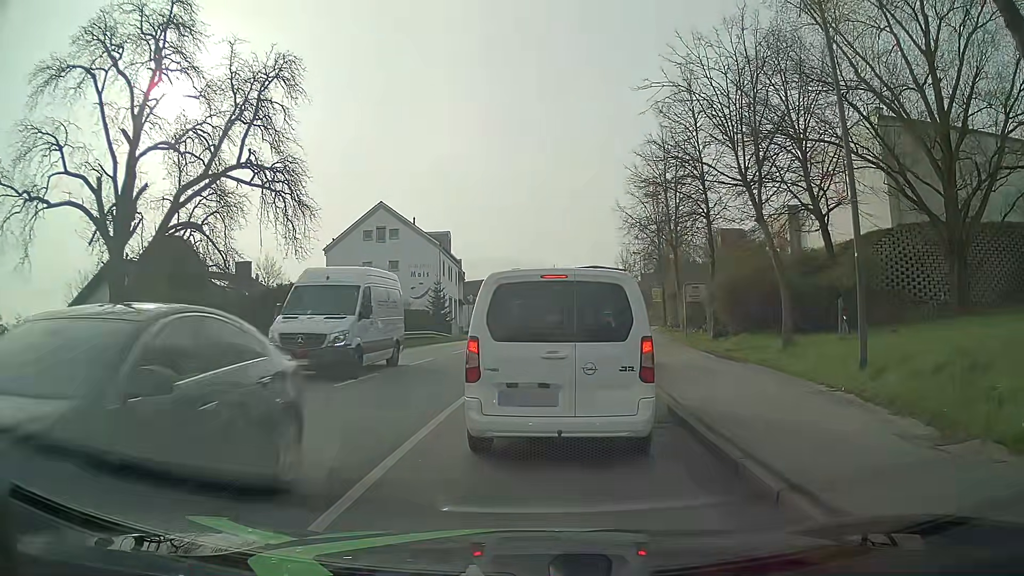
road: tertiary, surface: asphalt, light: Day
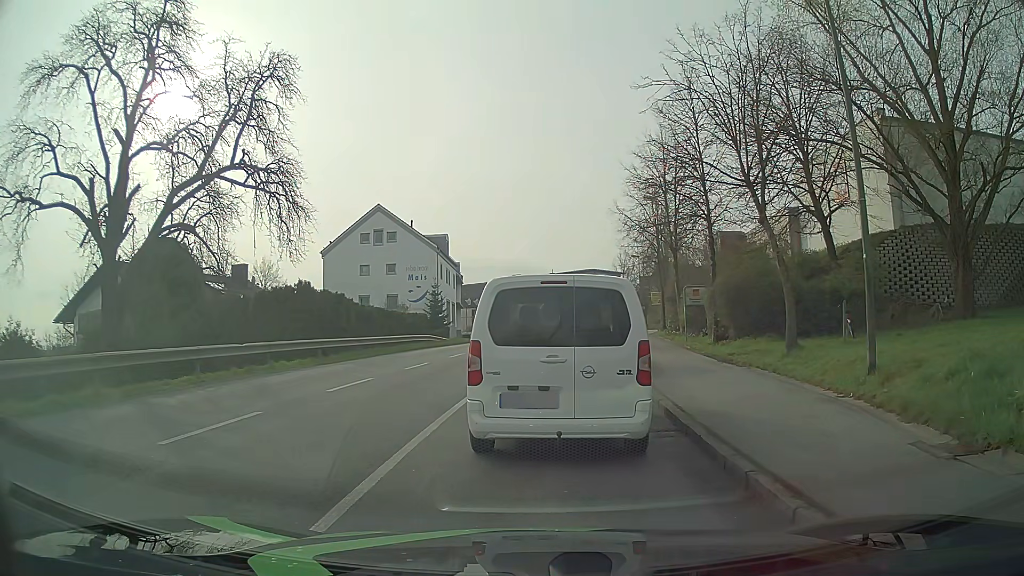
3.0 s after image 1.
(0.0, +0.4) m; 0°
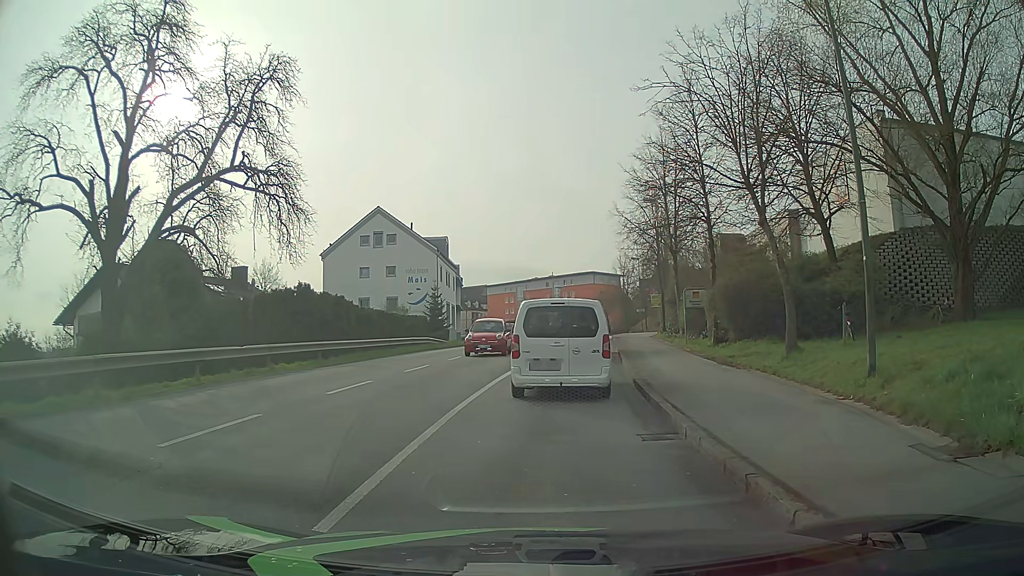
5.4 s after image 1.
(0.0, 0.0) m; 0°
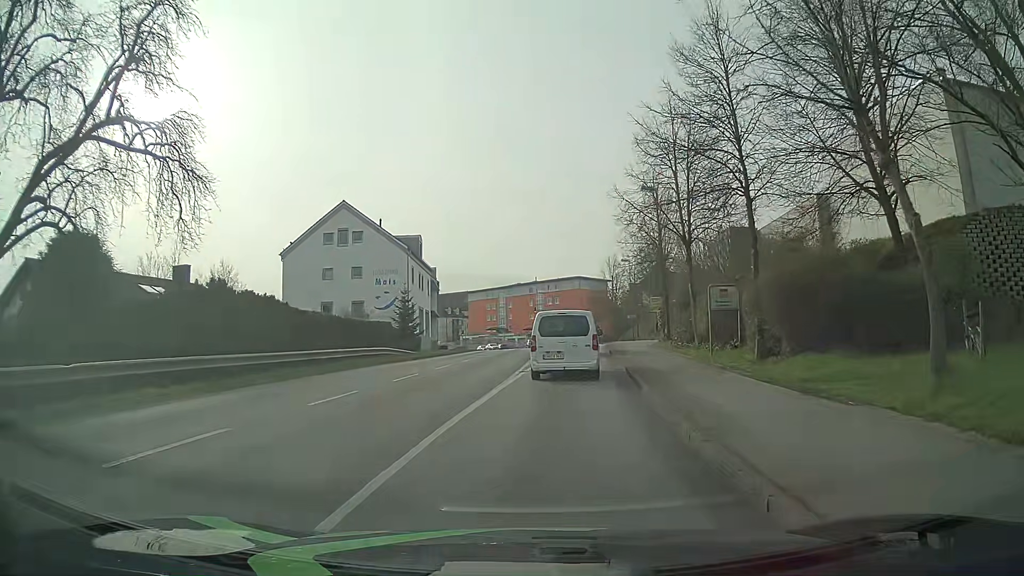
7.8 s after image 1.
(+0.3, +7.5) m; +4°
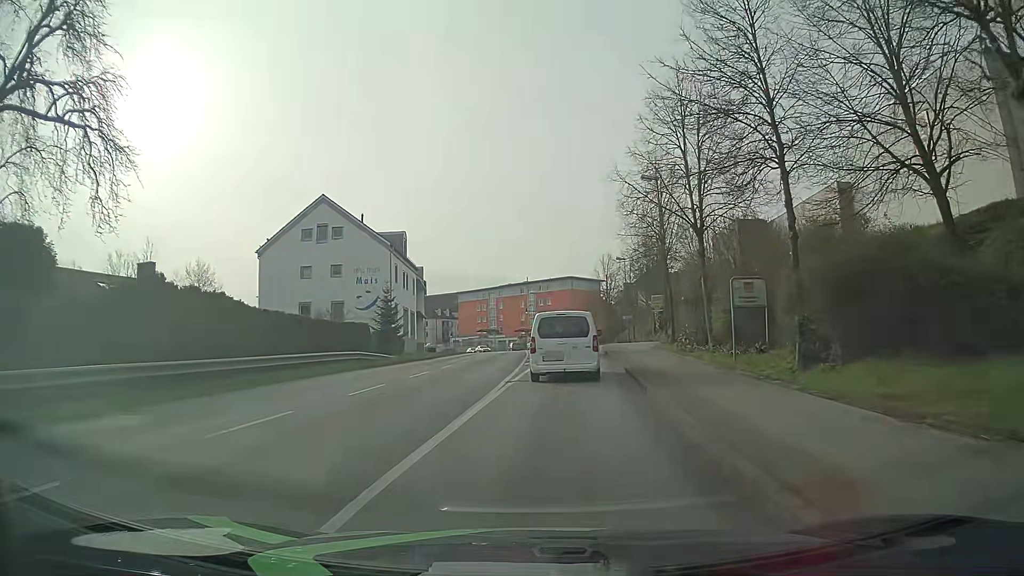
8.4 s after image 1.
(0.0, +3.7) m; 0°
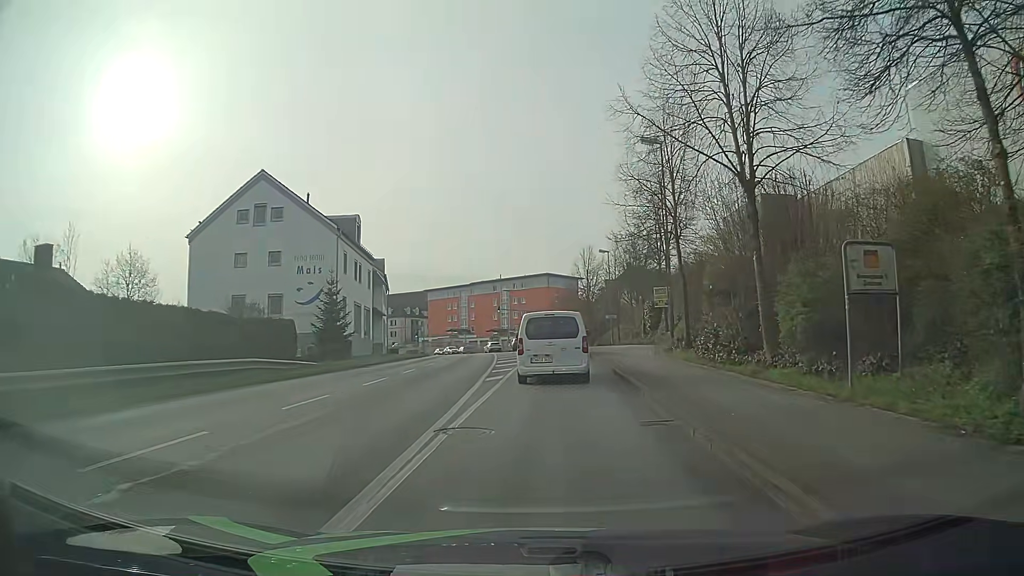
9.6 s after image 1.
(+0.2, +8.7) m; +3°
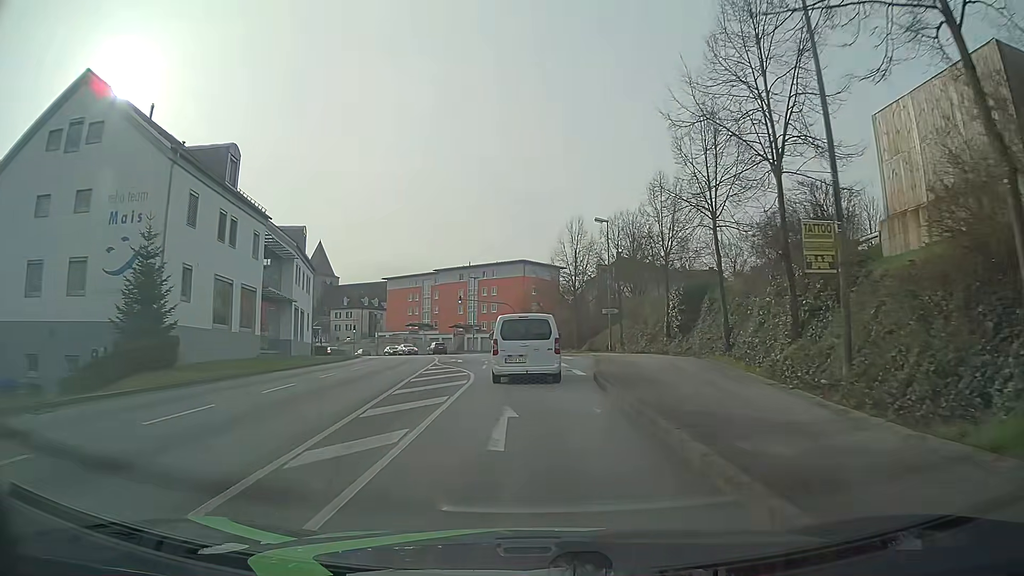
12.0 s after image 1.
(+0.4, +20.6) m; +2°
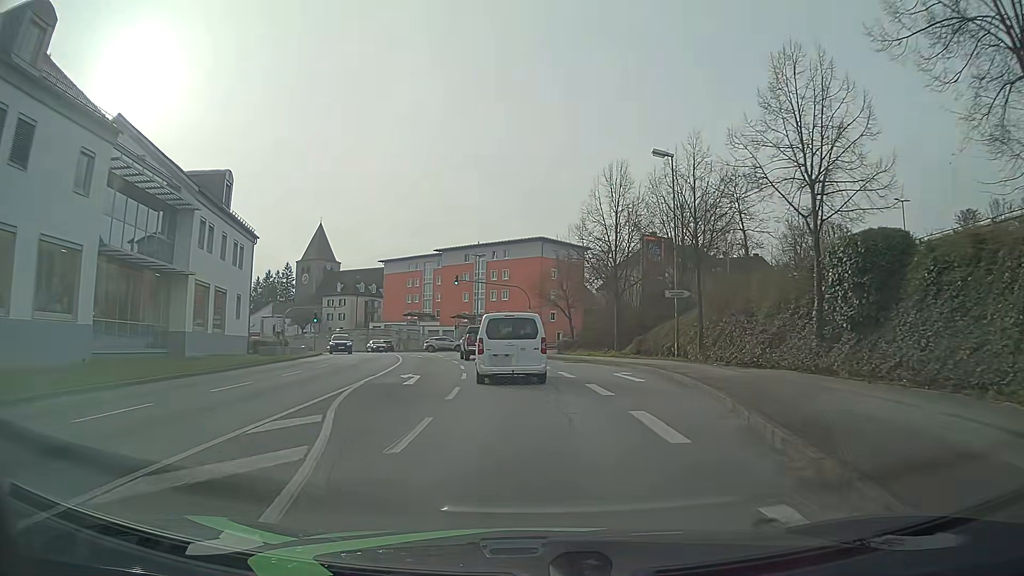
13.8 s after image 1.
(-0.3, +18.9) m; -2°
(0, +10) (-1, +20) (-2, +30) (-3, +40) (-5, +50) (-8, +59) (-11, +69) (-15, +78) (-20, +87) (-25, +95) m
